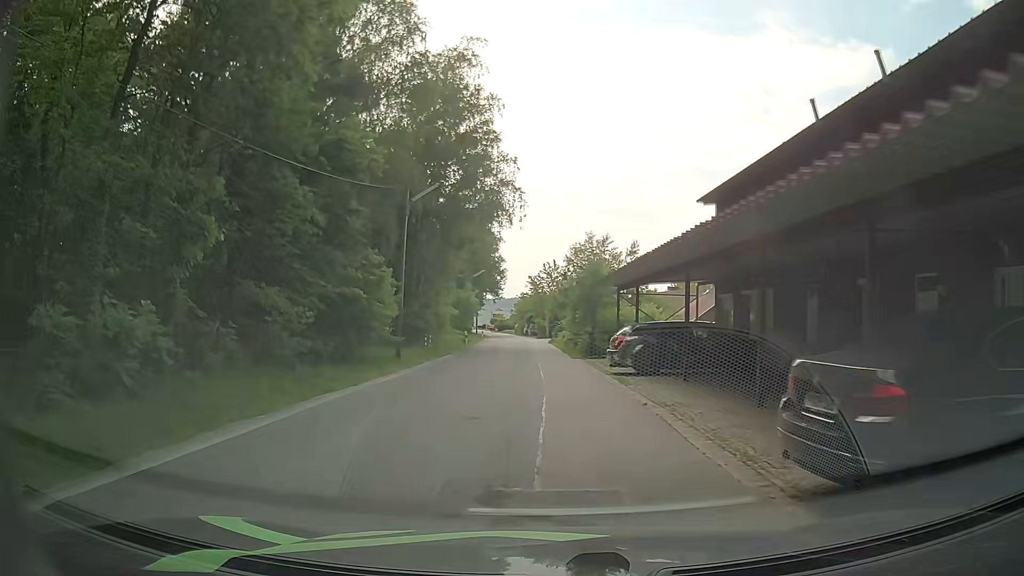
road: unclassified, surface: asphalt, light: Day
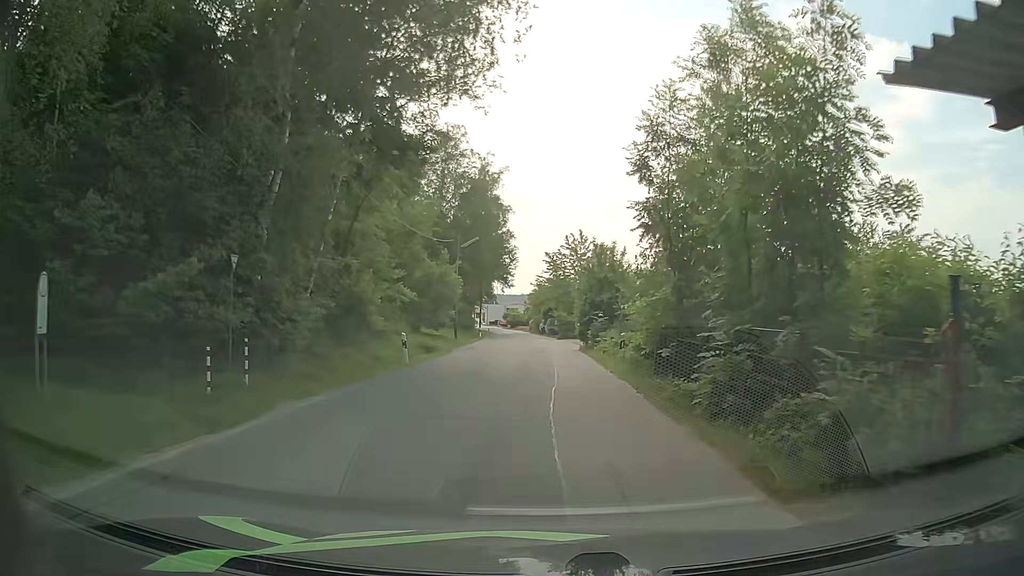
(-0.7, +25.3) m; -2°
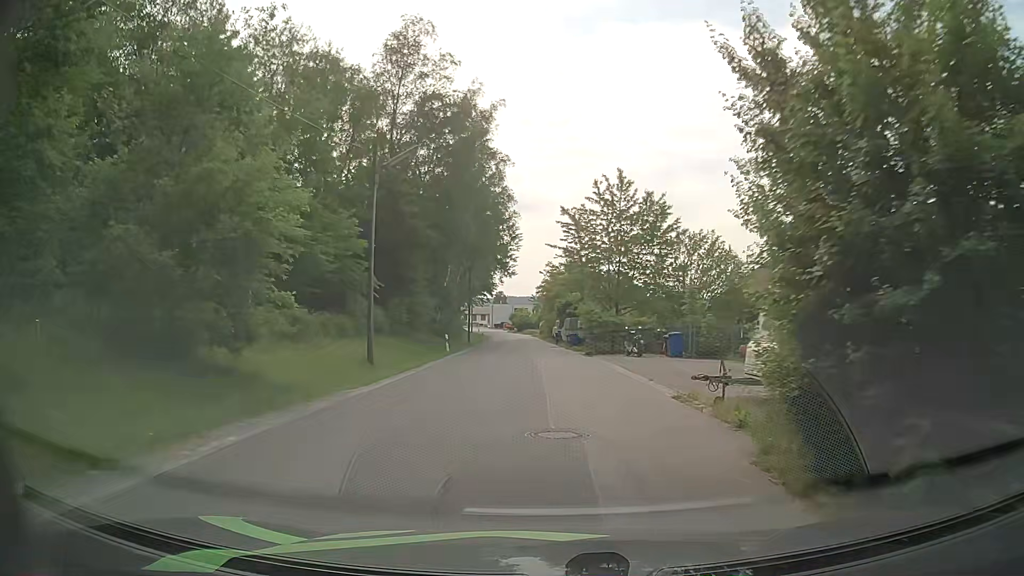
(-0.5, +27.1) m; -2°
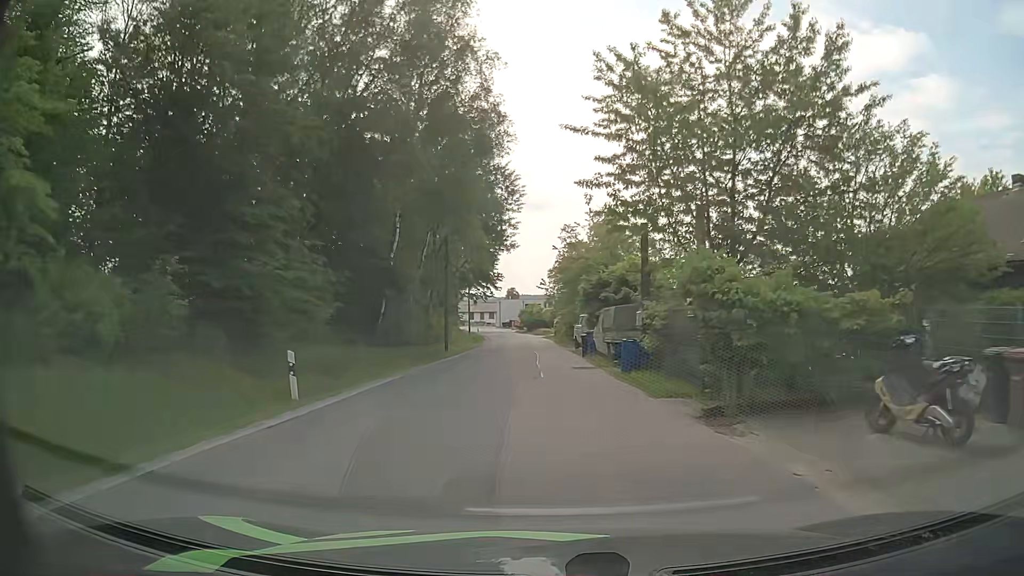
(0.0, +22.8) m; -1°
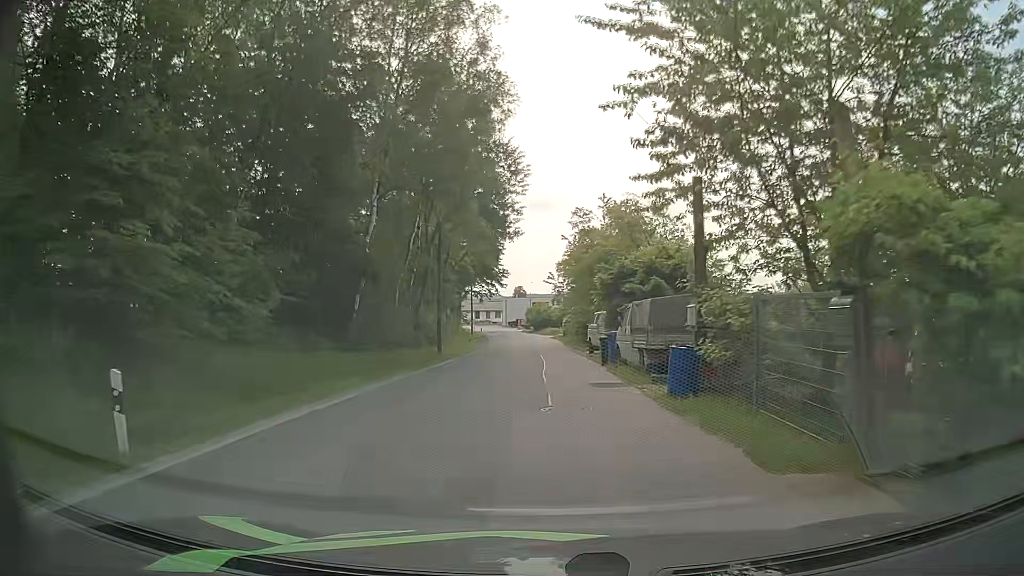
(0.0, +5.9) m; -1°
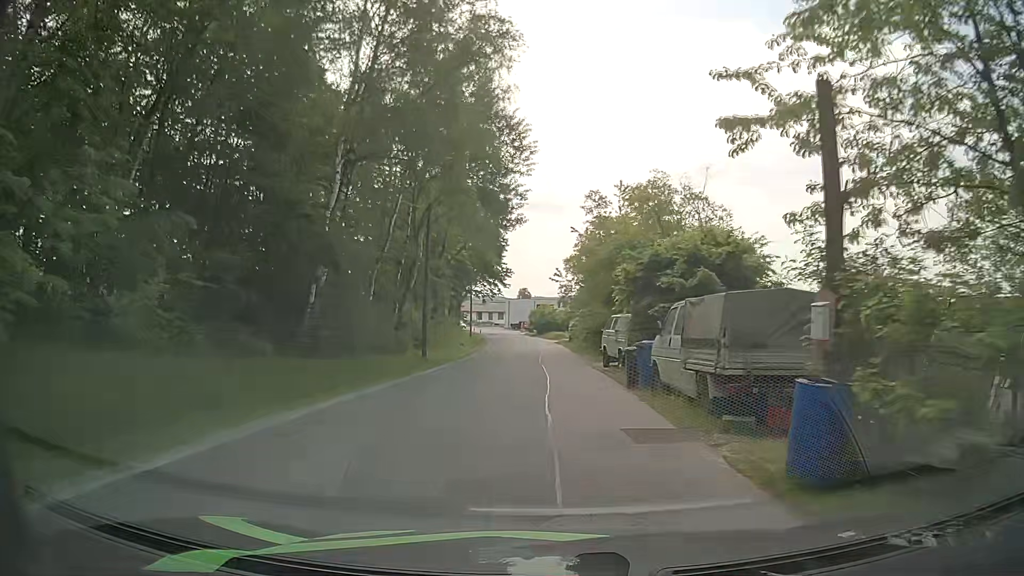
(-0.1, +5.9) m; -1°
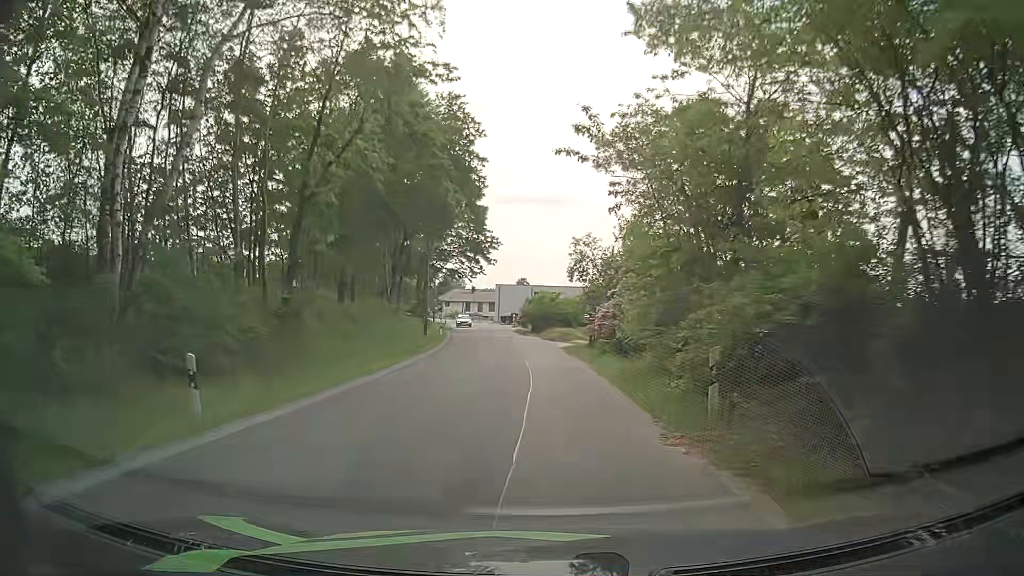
(+0.2, +29.2) m; 0°
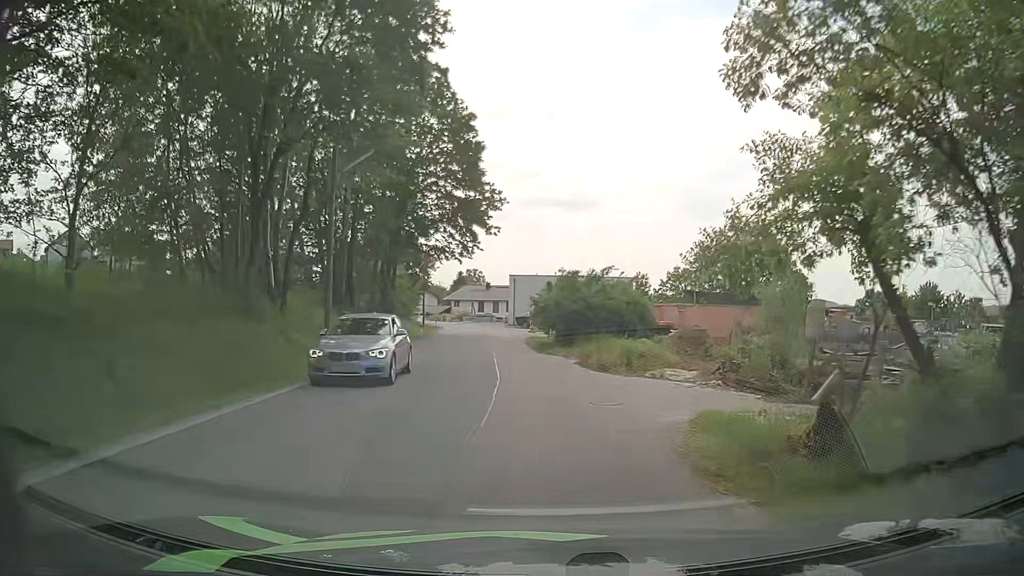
(-0.1, +26.4) m; -2°
(0, +10) (-1, +20) (-2, +30) (-3, +40) (-4, +50) (-5, +60) (-6, +70) (-8, +79) (-11, +89) (-15, +98) m
